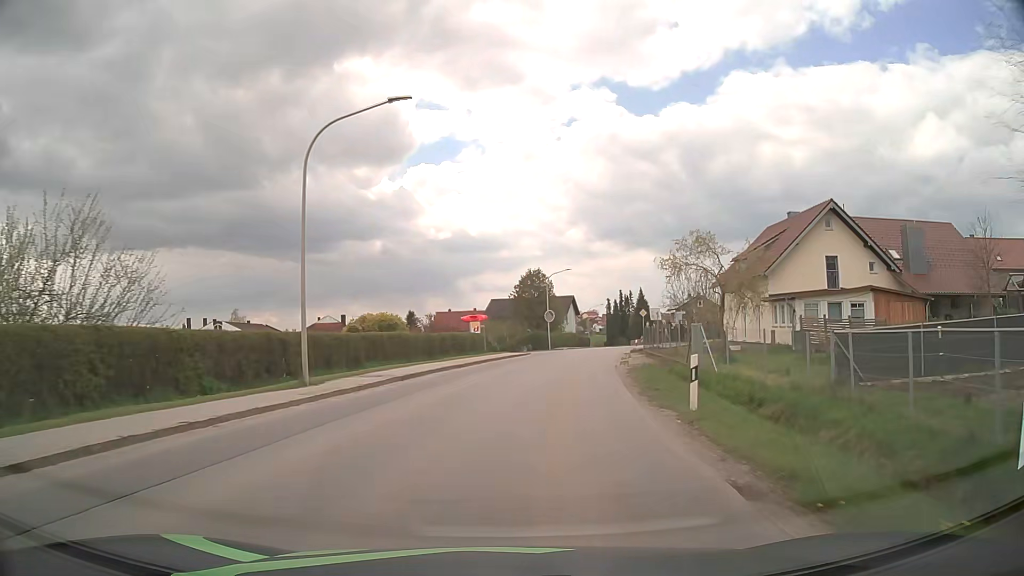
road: tertiary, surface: asphalt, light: Day
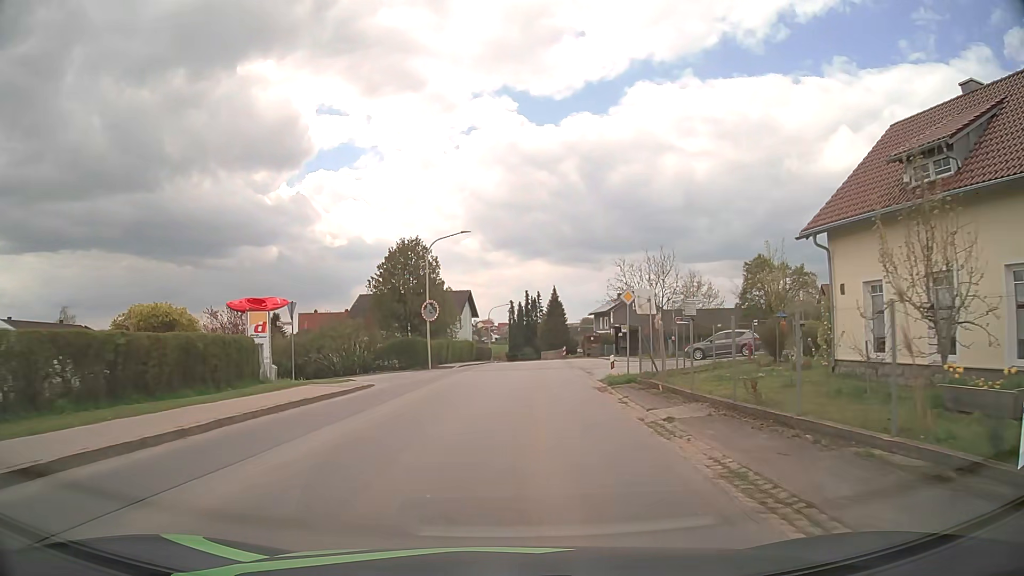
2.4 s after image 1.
(+2.4, +27.9) m; +9°
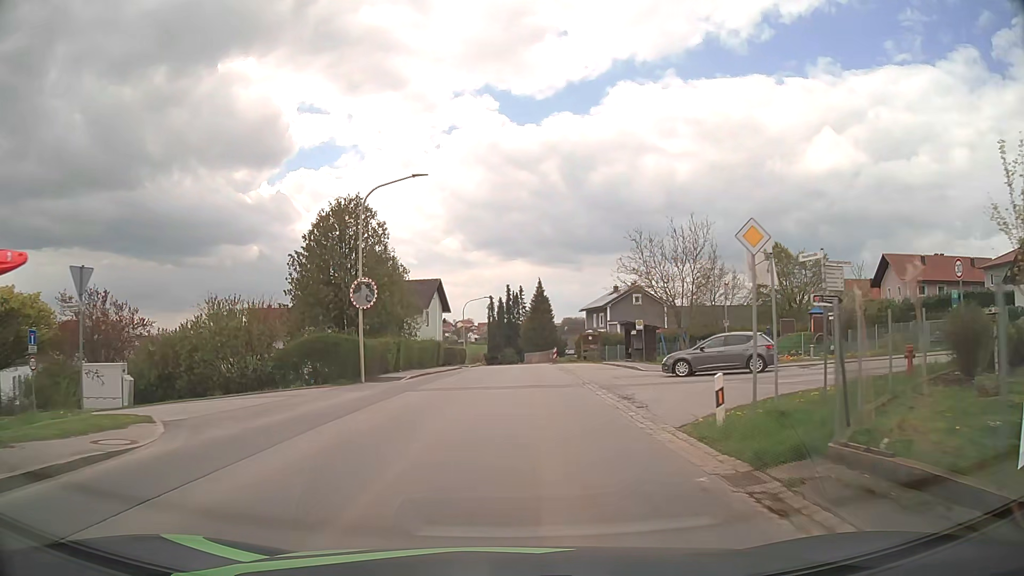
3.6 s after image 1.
(+0.2, +13.6) m; +2°
(0, +10) (0, +20) (0, +30) (0, +40) (+1, +50) (+1, +60) (+1, +70) (+1, +80) (0, +90) (-2, +100) m
